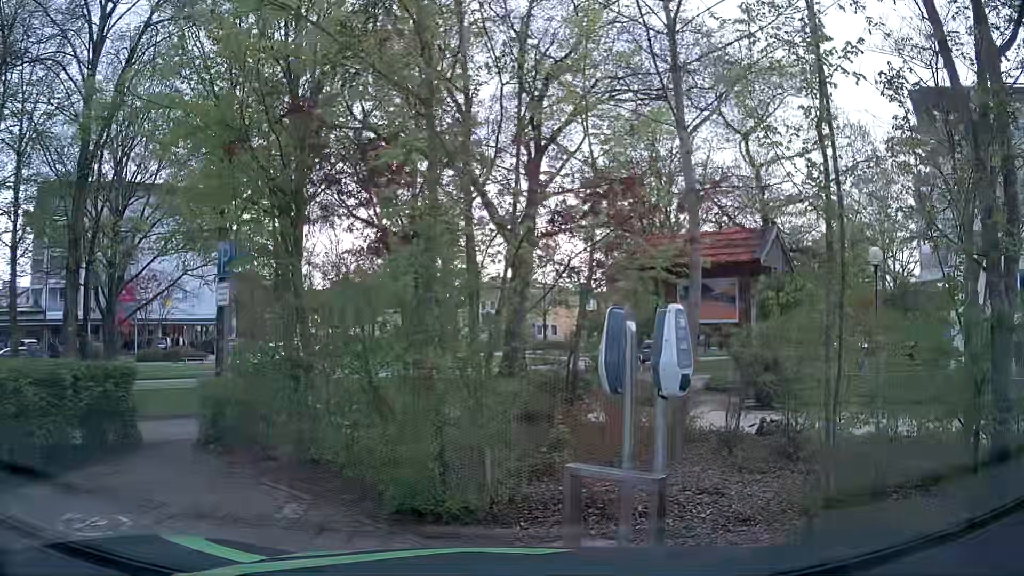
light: Day
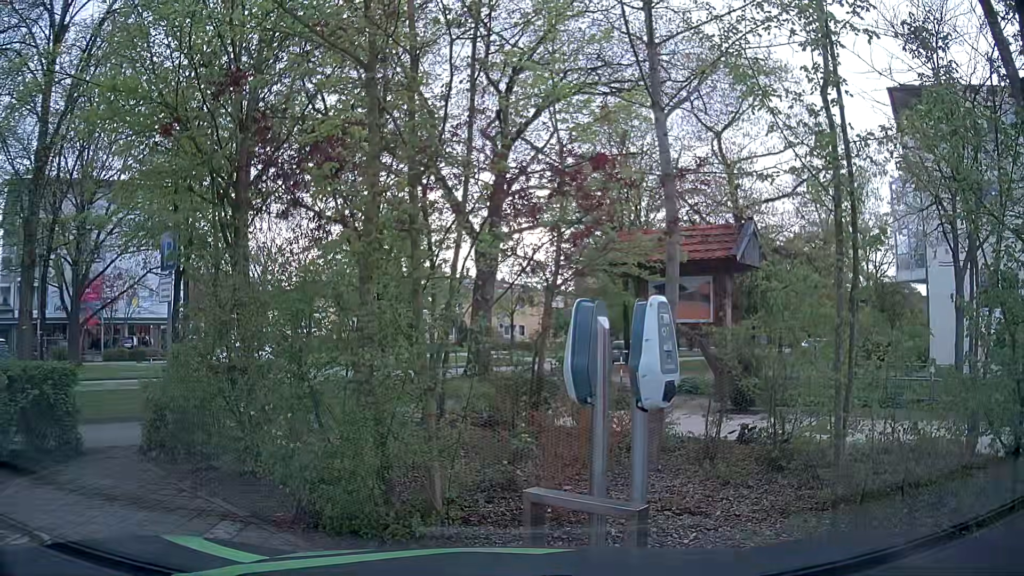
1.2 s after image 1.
(0.0, +0.7) m; 0°
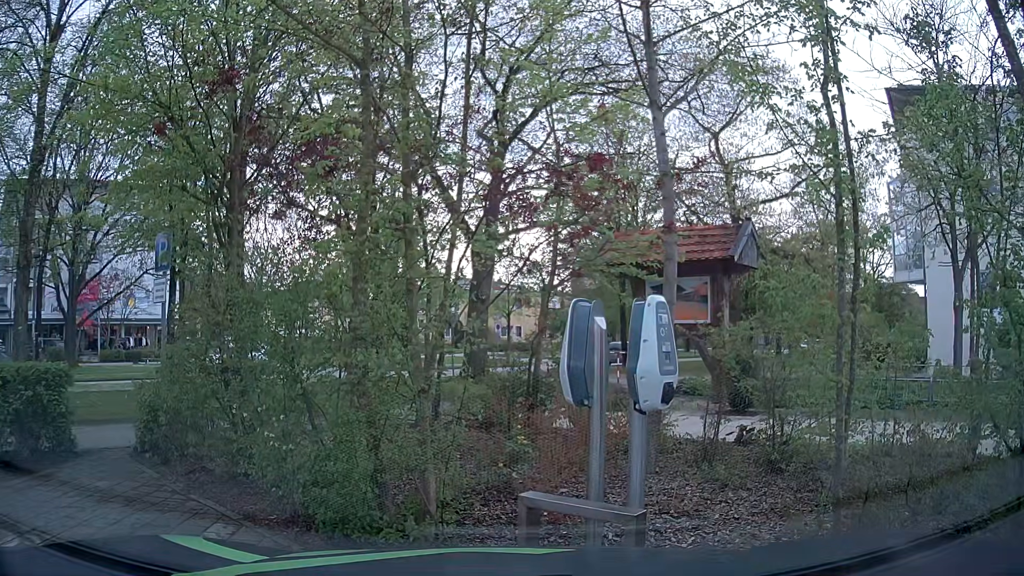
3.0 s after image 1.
(0.0, +0.1) m; 0°
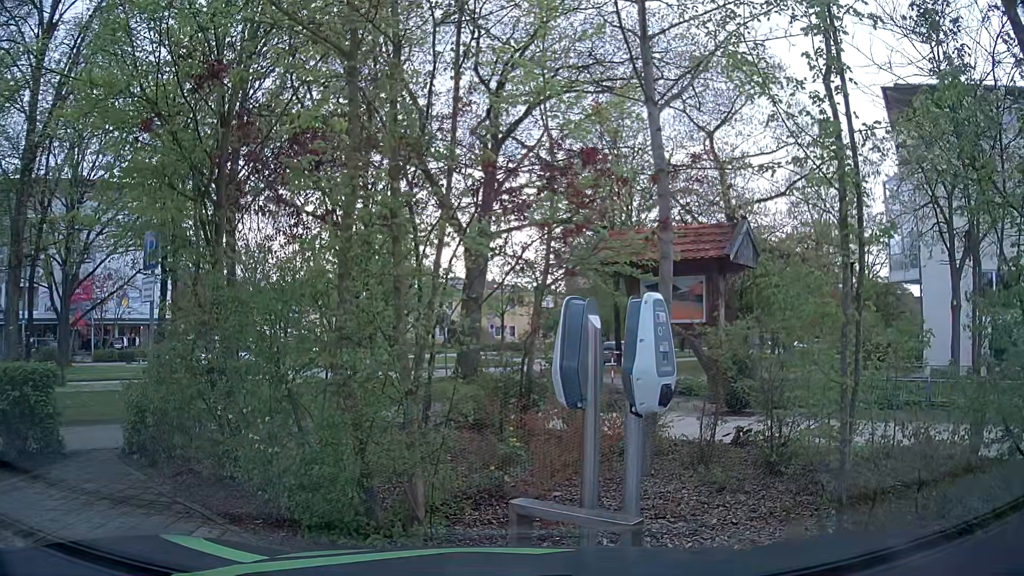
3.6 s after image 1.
(0.0, +0.1) m; 0°
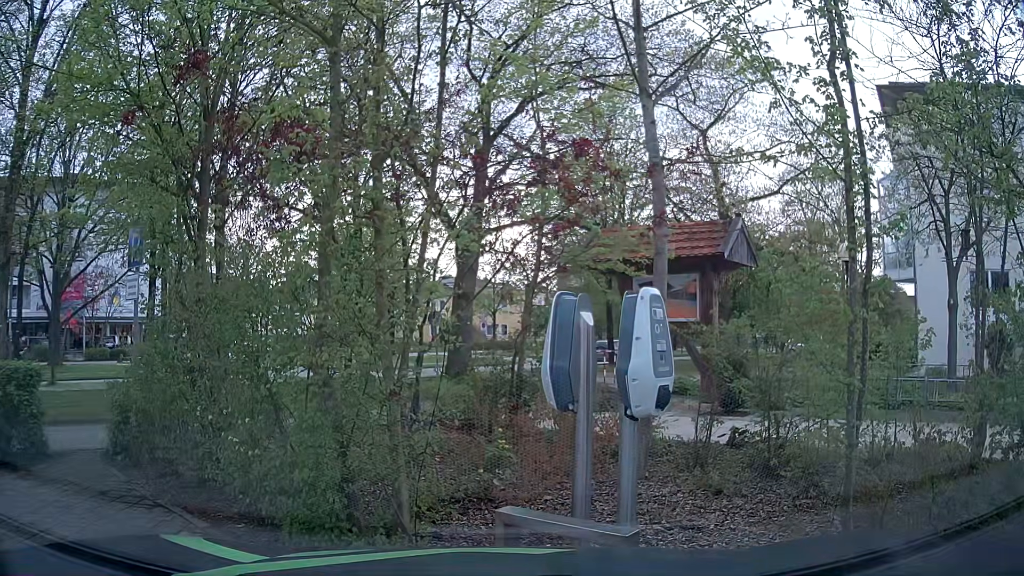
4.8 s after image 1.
(0.0, +0.2) m; 0°
